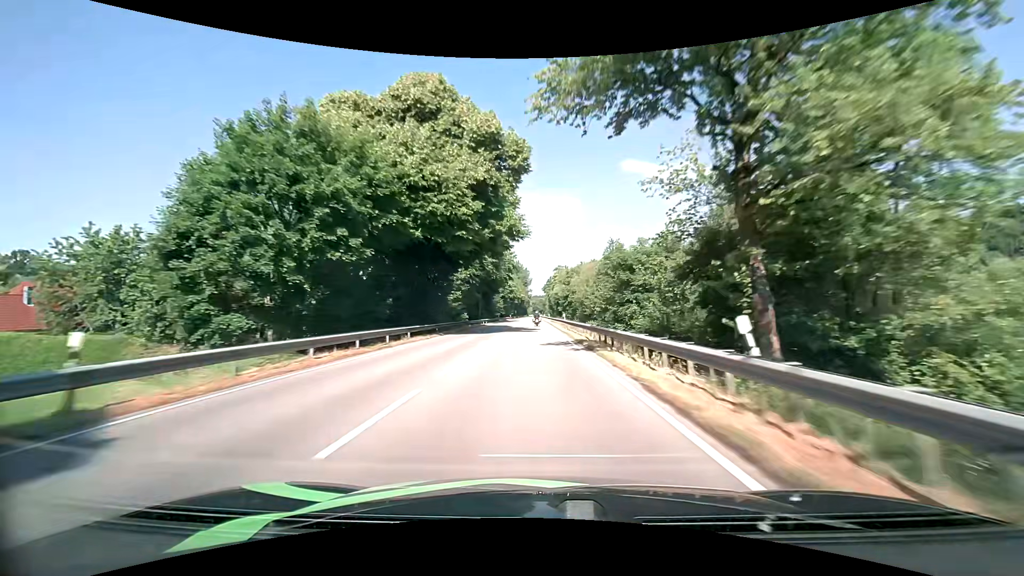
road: primary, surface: asphalt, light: Day
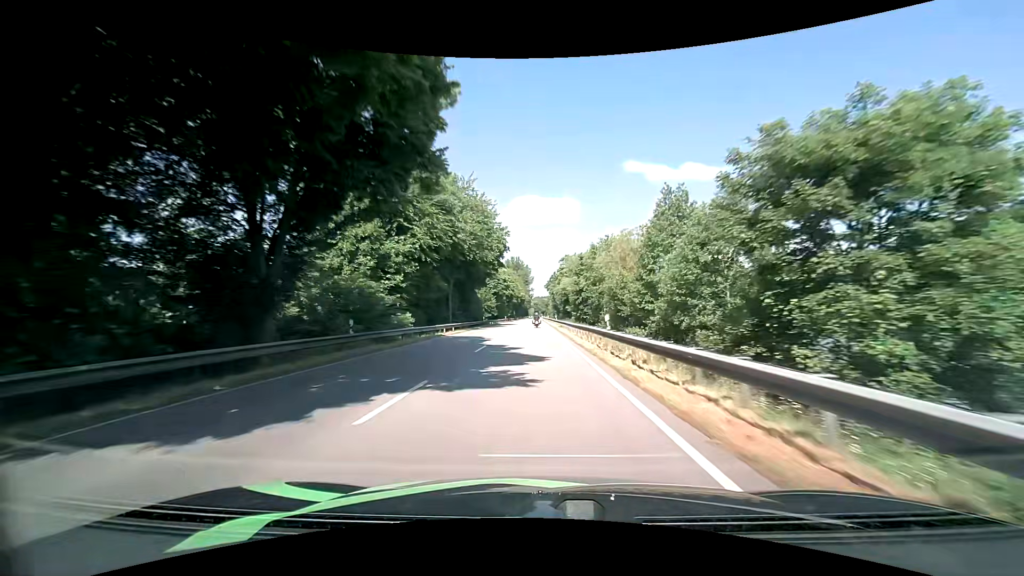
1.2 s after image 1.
(0.0, +29.2) m; 0°
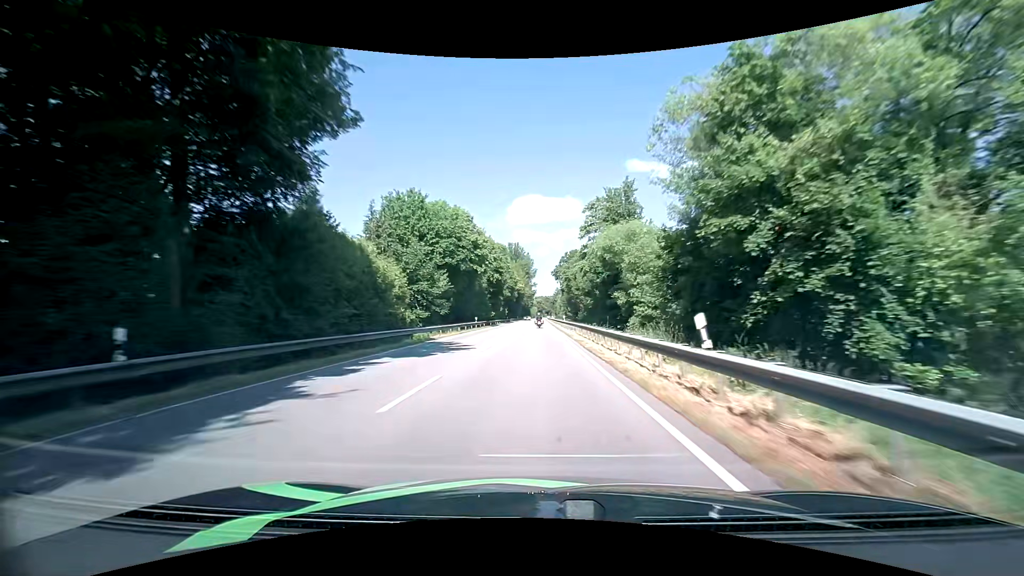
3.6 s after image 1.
(-0.4, +59.2) m; -1°
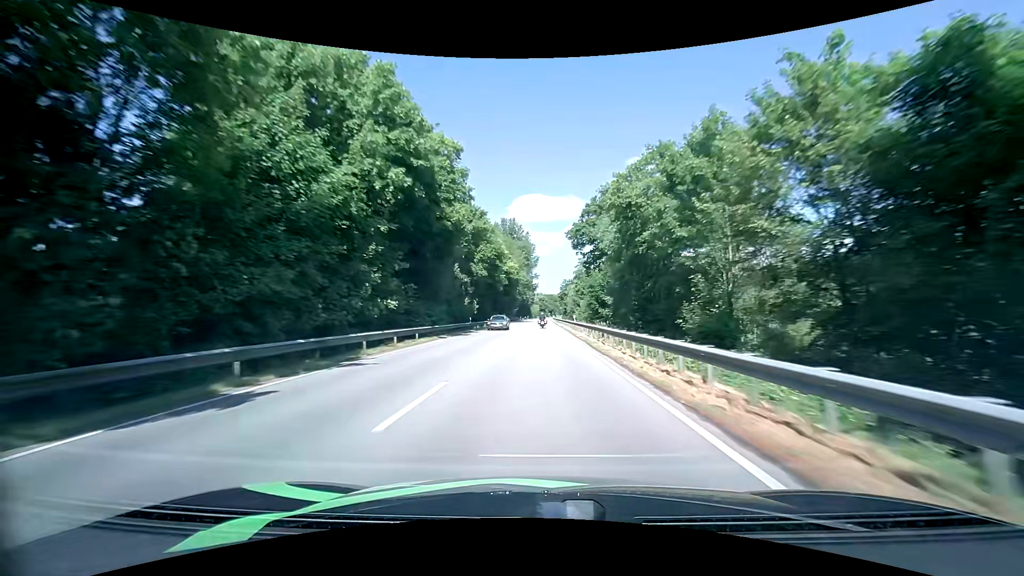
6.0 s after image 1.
(0.0, +60.9) m; 0°
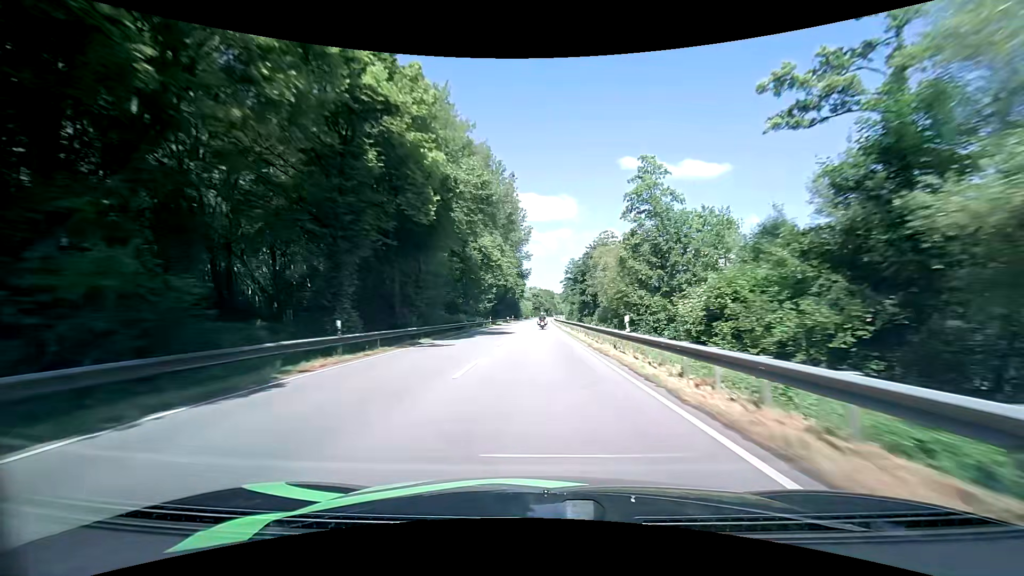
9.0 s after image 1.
(+0.3, +78.7) m; +1°
(0, +10) (0, +20) (0, +30) (0, +40) (0, +50) (0, +60) (0, +70) (0, +80) (0, +90) (0, +100) m
